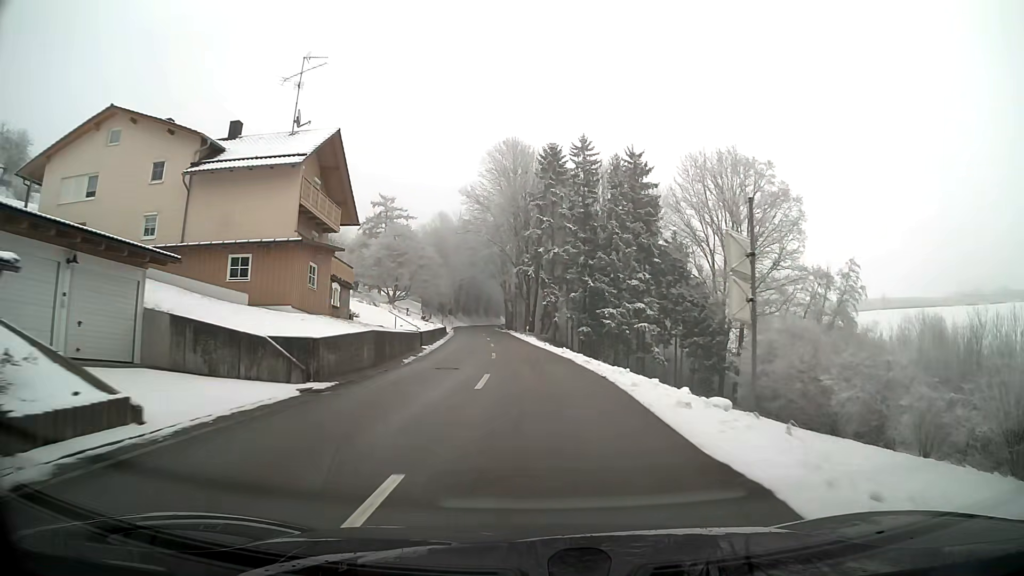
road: tertiary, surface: asphalt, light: Day
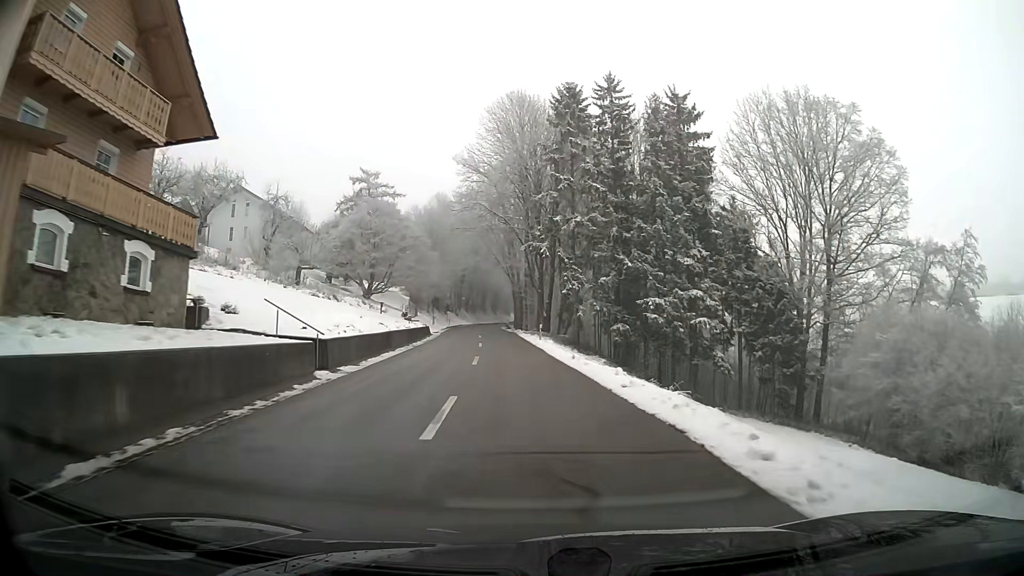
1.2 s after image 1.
(-0.2, +18.6) m; -1°
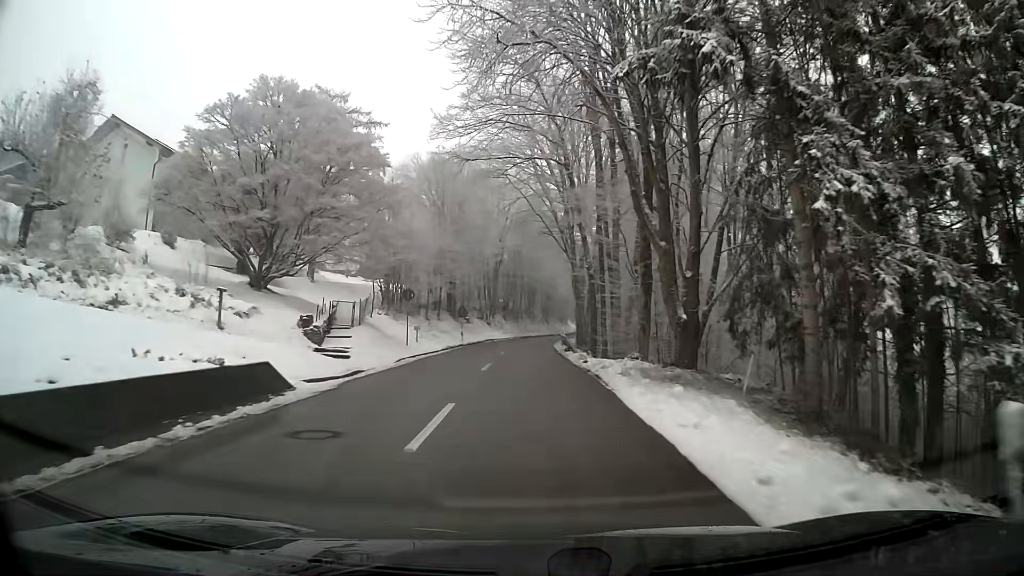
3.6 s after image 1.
(-1.6, +37.4) m; -5°
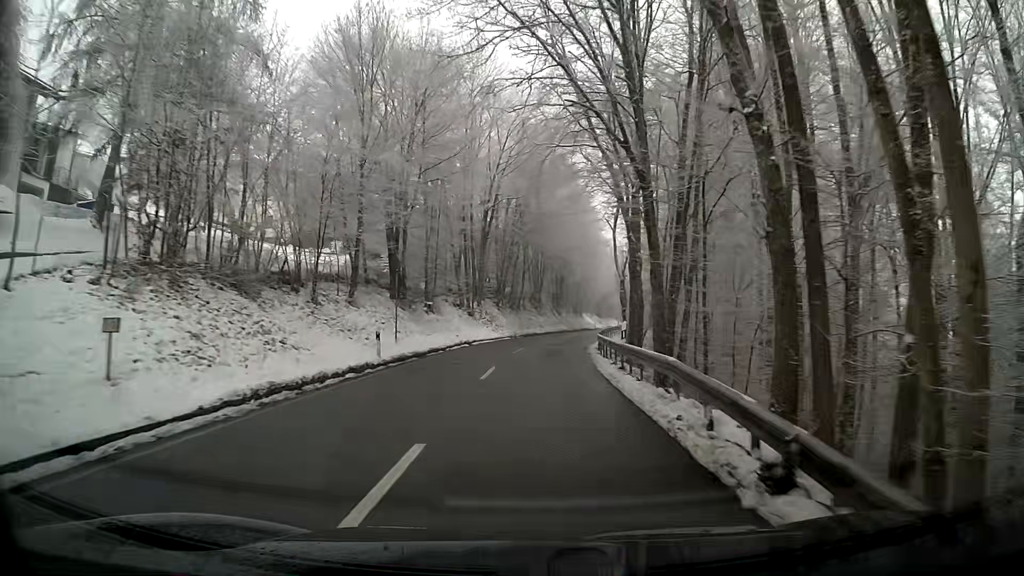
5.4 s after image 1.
(-0.2, +27.9) m; 0°
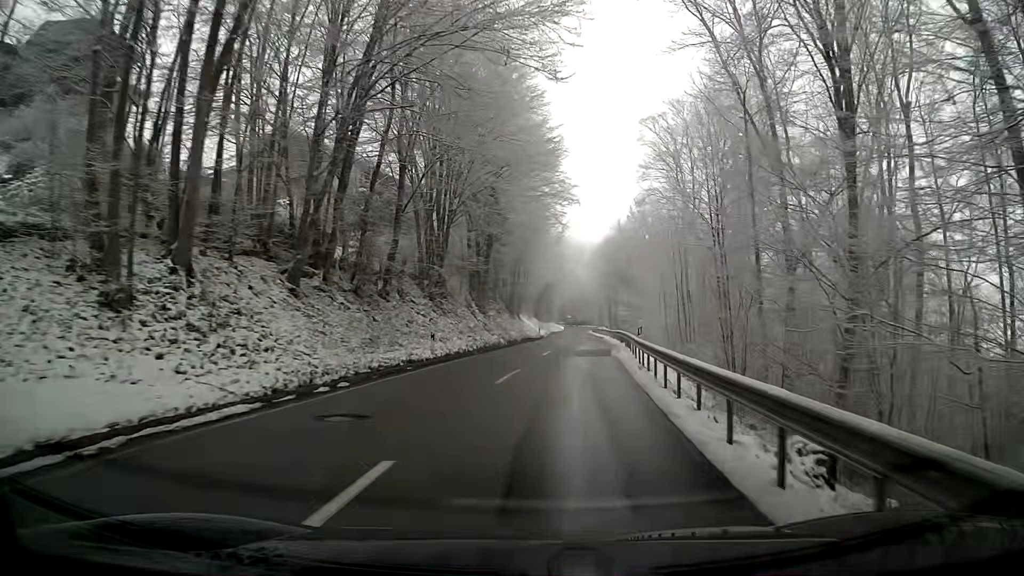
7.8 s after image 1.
(+1.8, +37.4) m; +7°
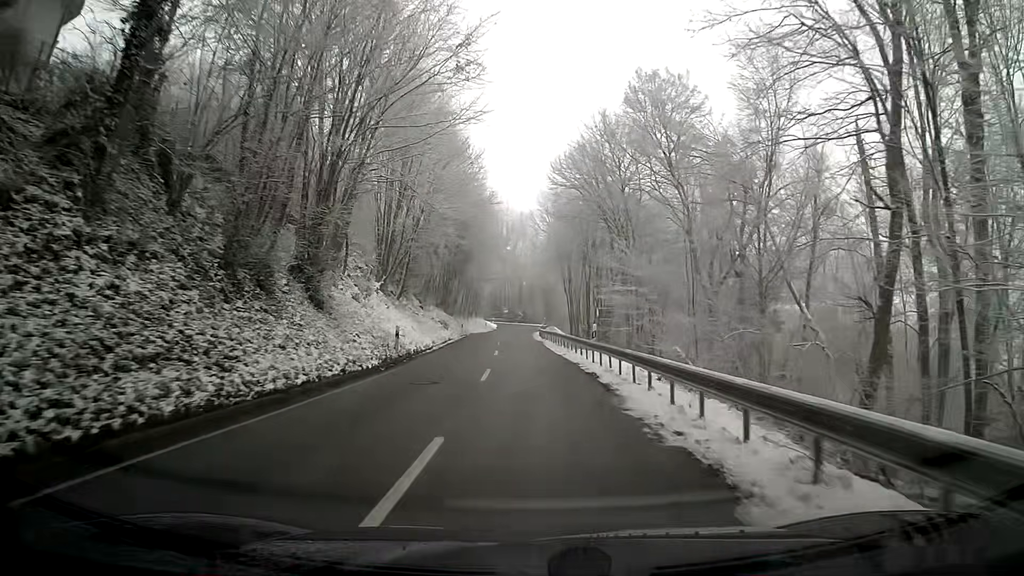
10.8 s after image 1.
(+2.7, +46.8) m; +3°
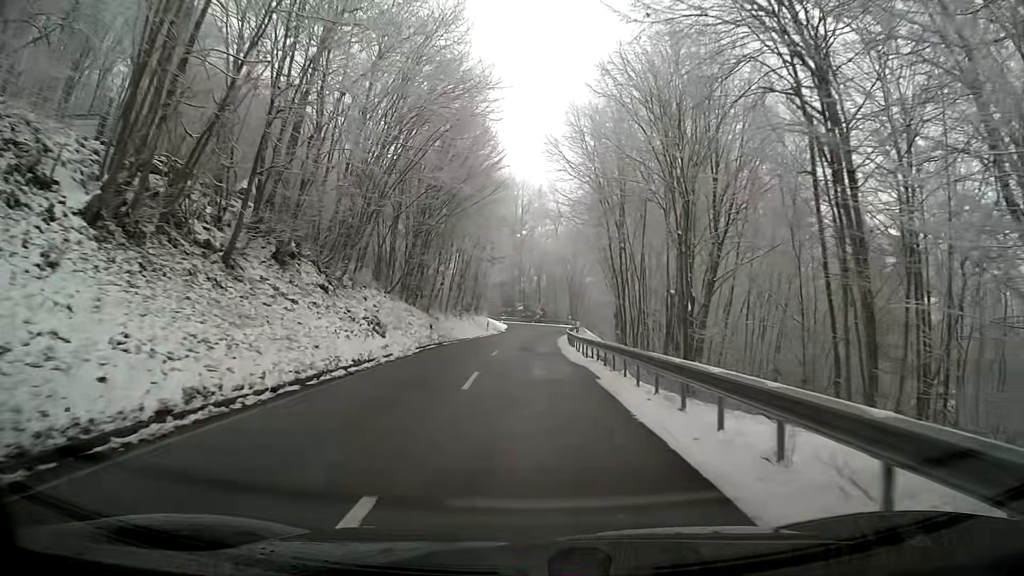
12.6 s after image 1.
(-0.1, +27.5) m; -1°
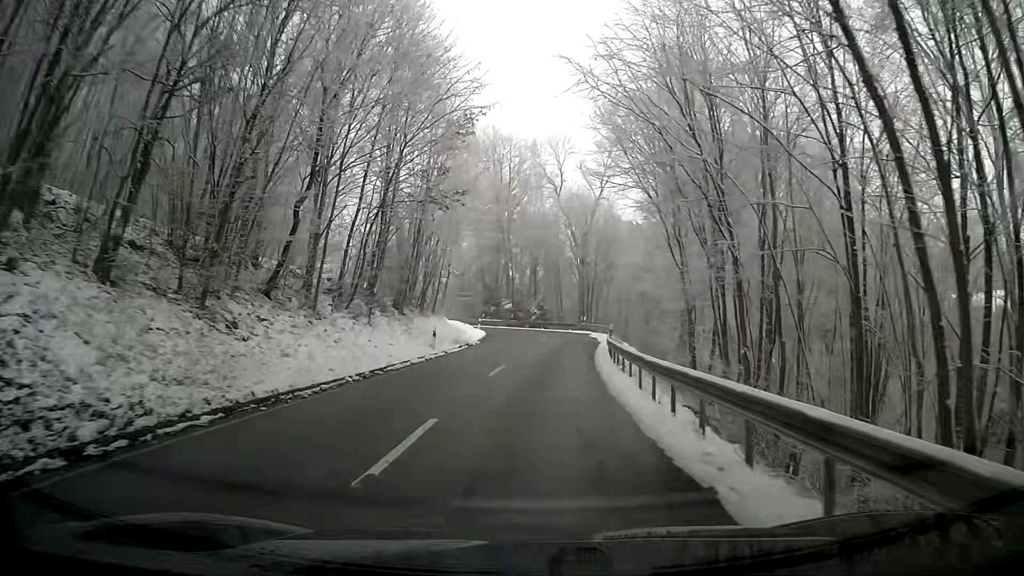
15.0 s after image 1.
(-0.2, +31.3) m; +1°
